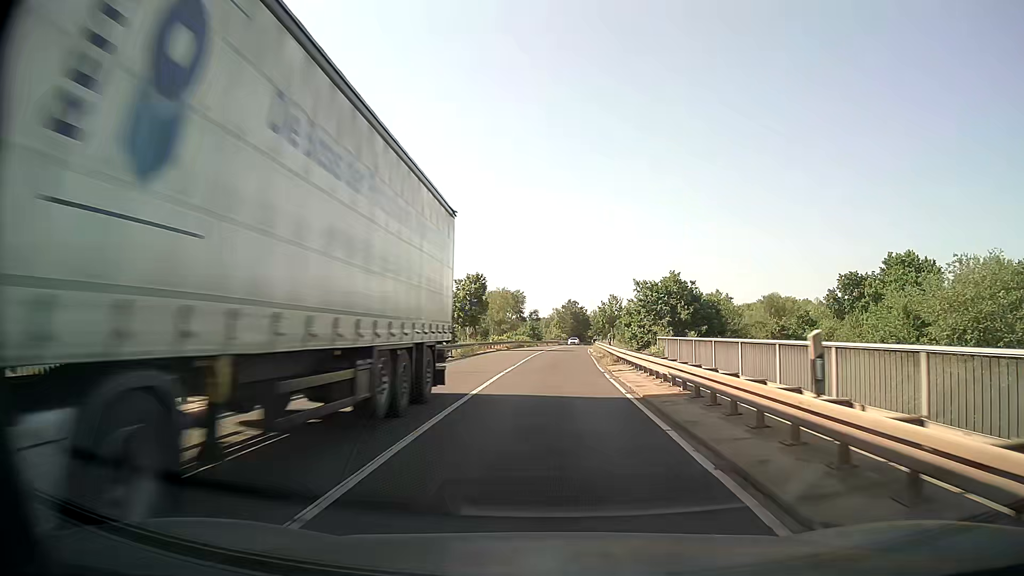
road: primary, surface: asphalt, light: Day
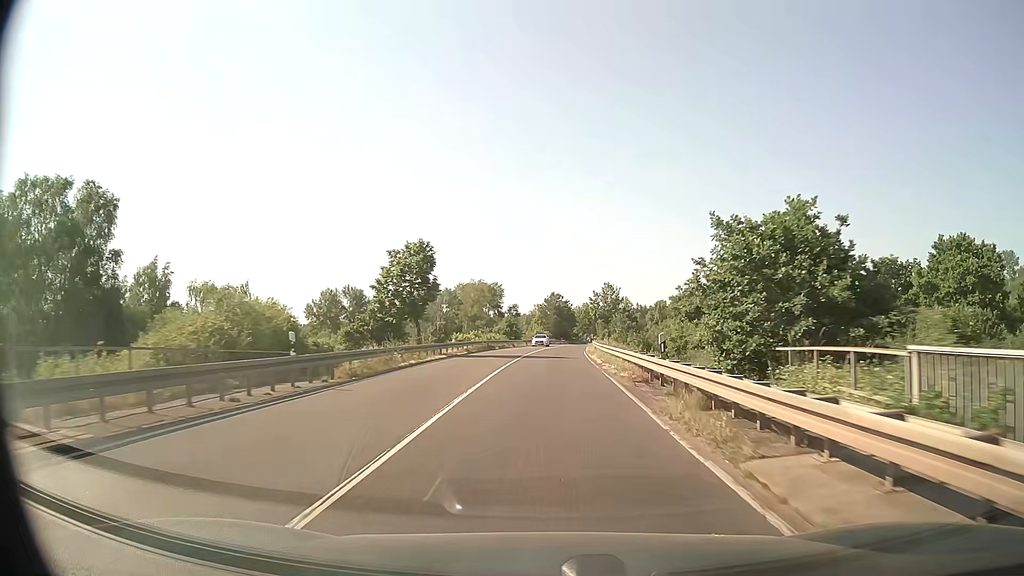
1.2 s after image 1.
(+0.2, +19.8) m; +1°
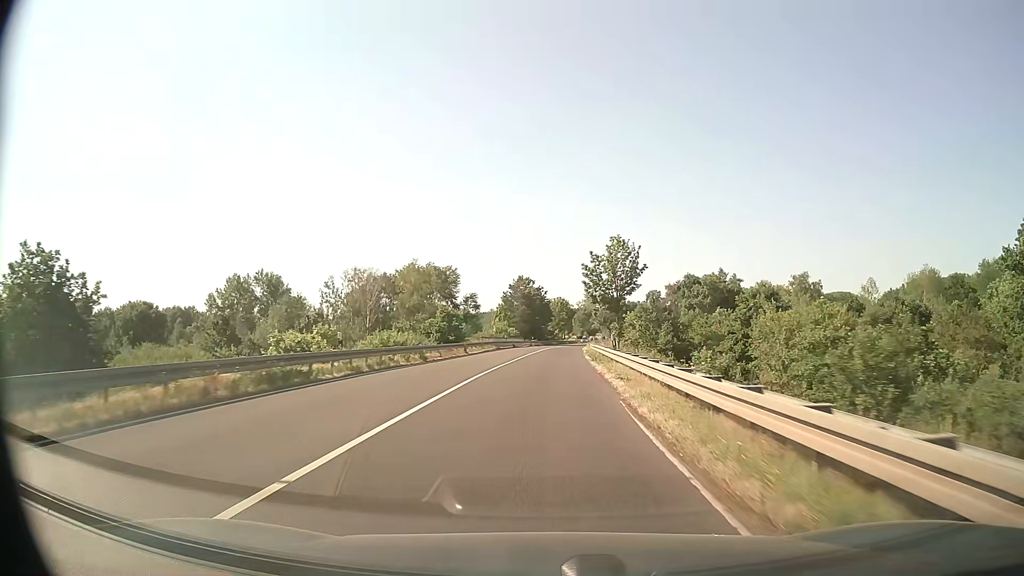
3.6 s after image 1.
(+1.2, +39.9) m; +3°
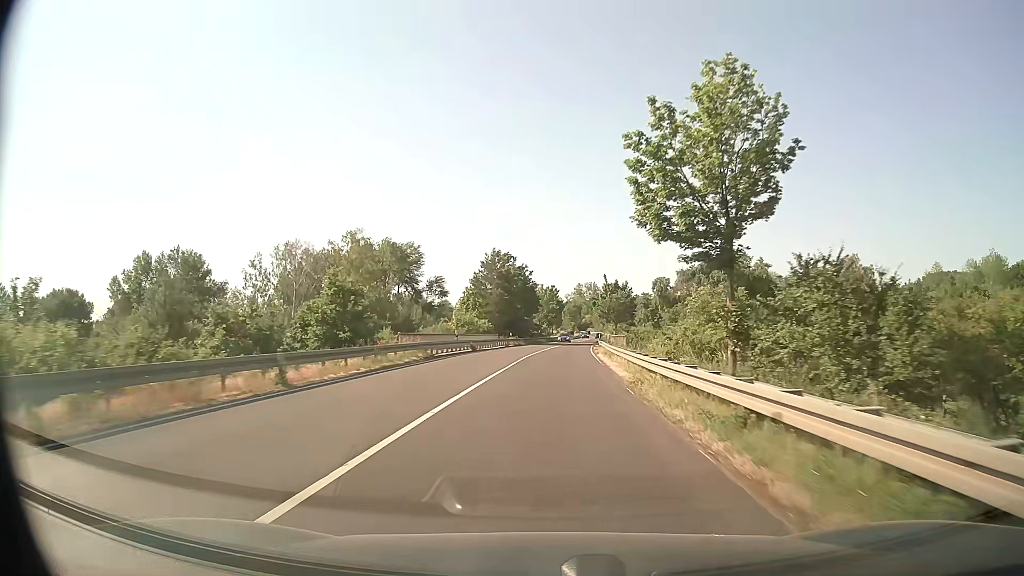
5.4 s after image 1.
(+0.2, +30.6) m; +1°
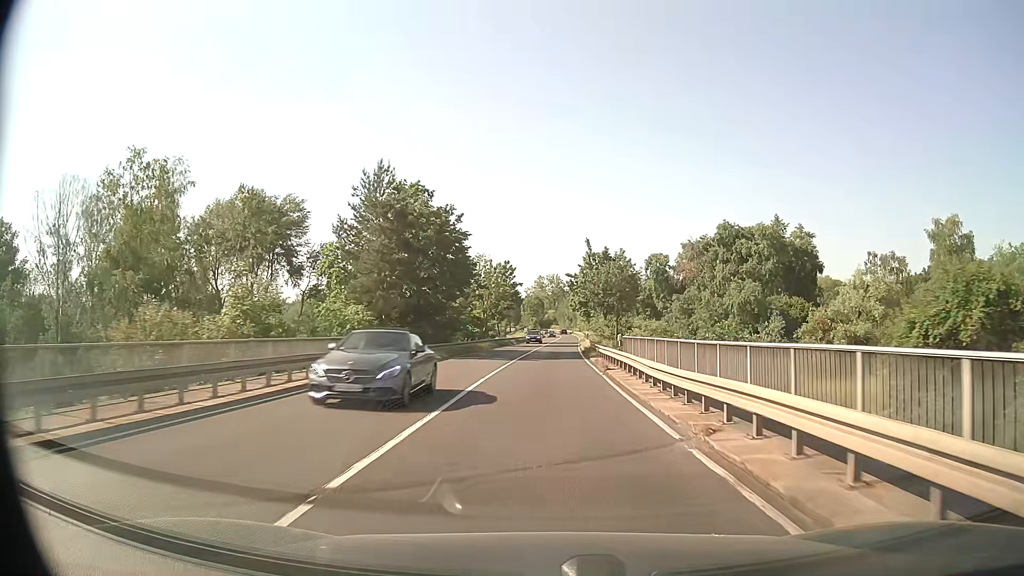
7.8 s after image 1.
(+1.2, +41.8) m; +3°
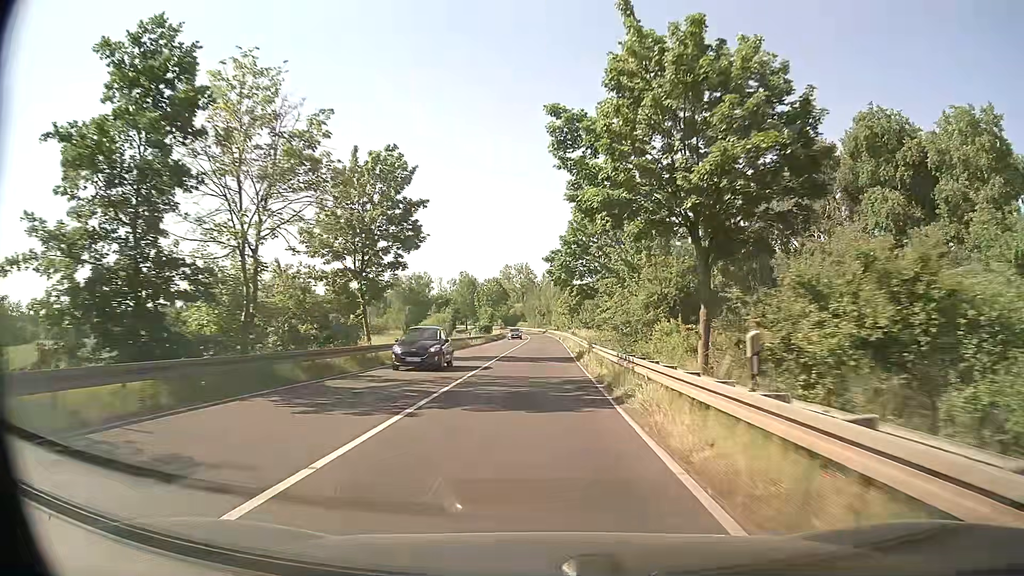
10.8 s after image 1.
(+1.4, +53.4) m; +2°
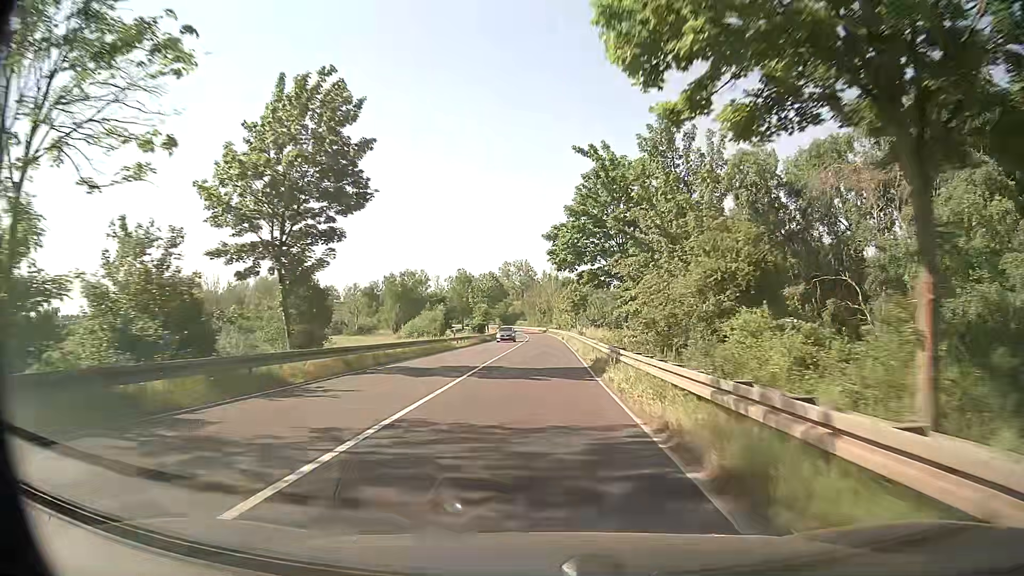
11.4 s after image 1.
(0.0, +10.7) m; 0°
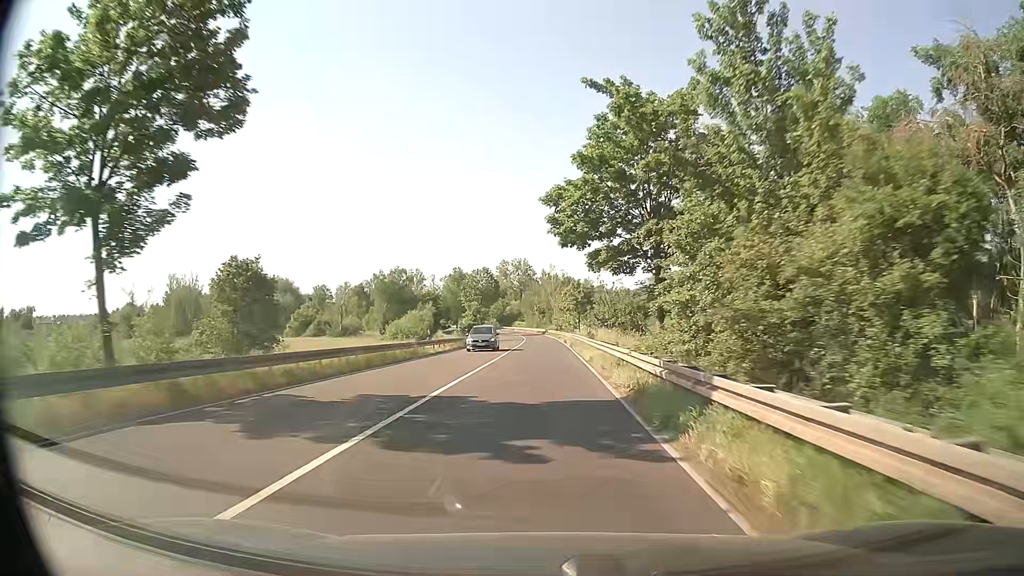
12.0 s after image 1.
(0.0, +10.7) m; 0°
(0, +10) (0, +20) (0, +30) (0, +40) (0, +50) (0, +60) (0, +70) (-1, +80) (-1, +90) (-2, +100) m
